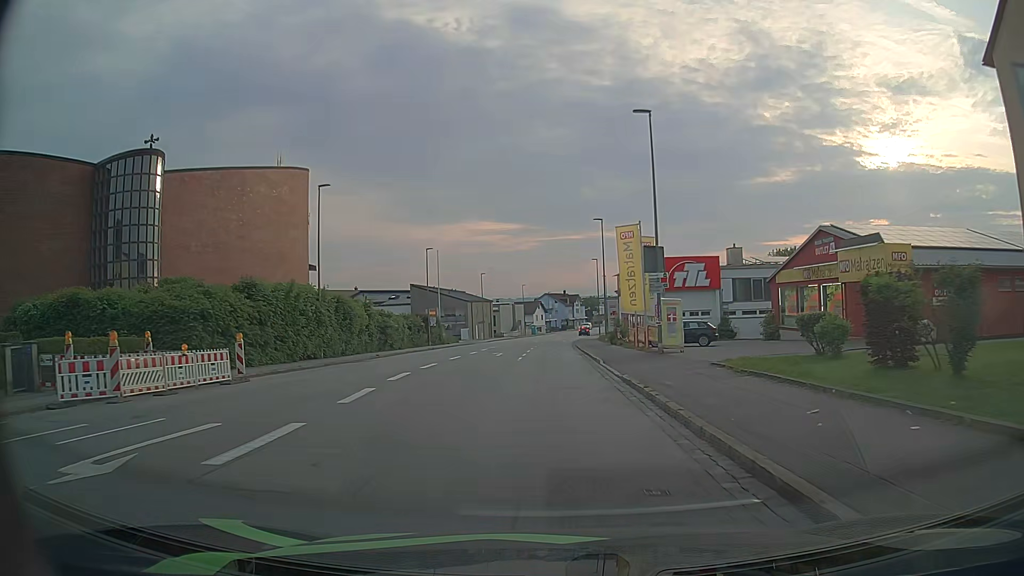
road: tertiary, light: Day
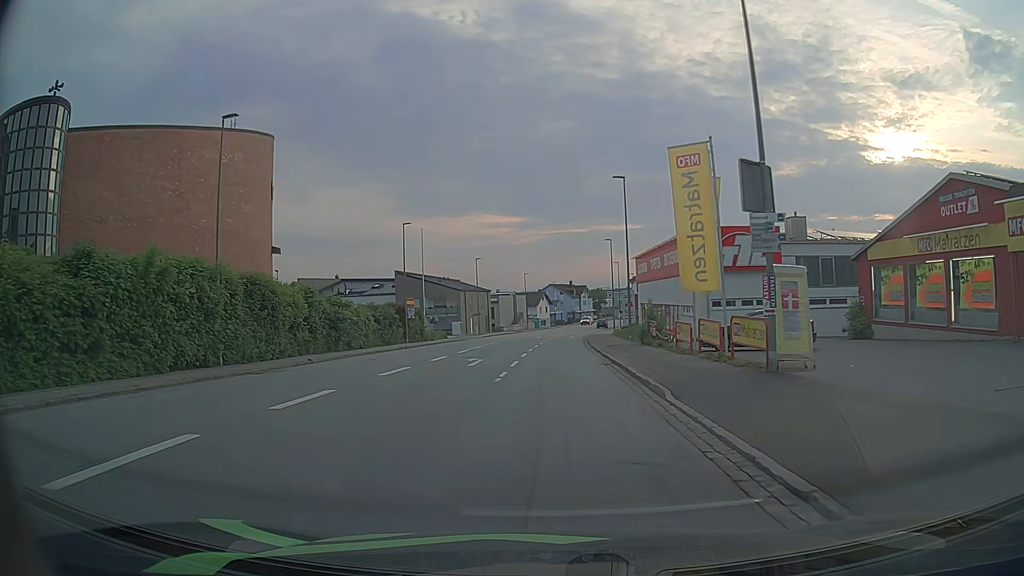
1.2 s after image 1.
(+0.1, +13.7) m; 0°
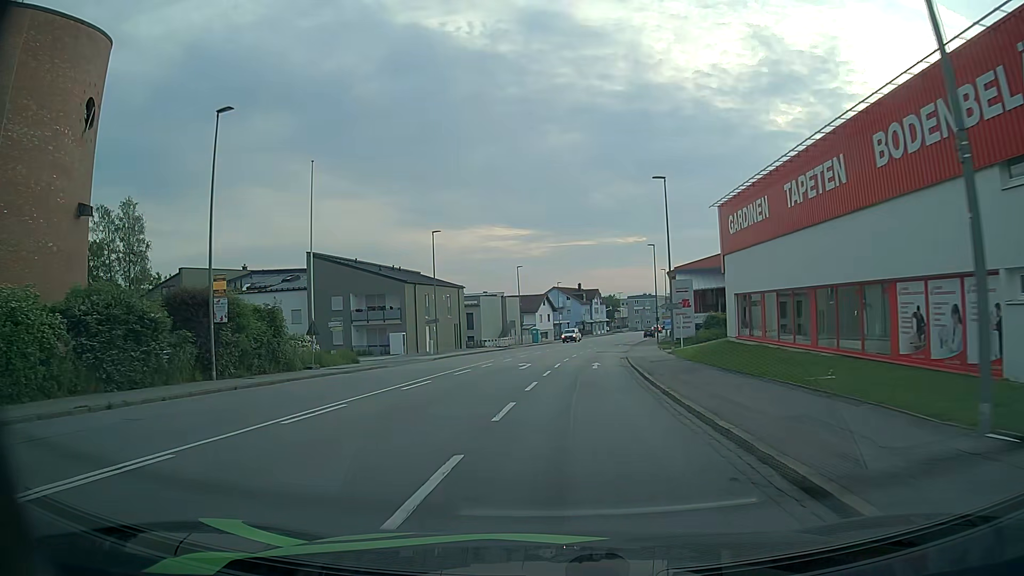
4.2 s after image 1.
(+0.3, +35.3) m; 0°
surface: asphalt
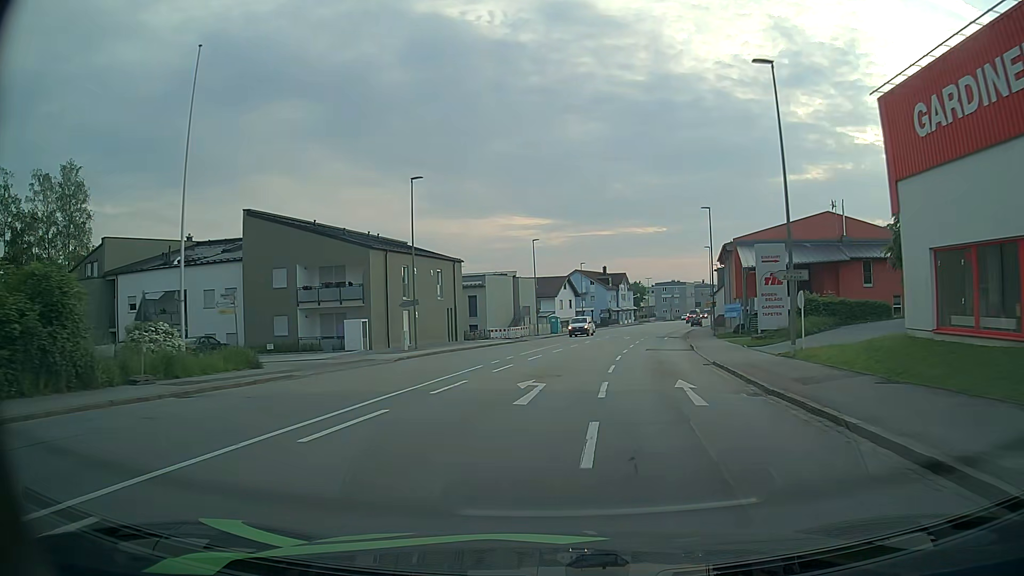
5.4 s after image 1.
(-0.3, +16.8) m; -2°
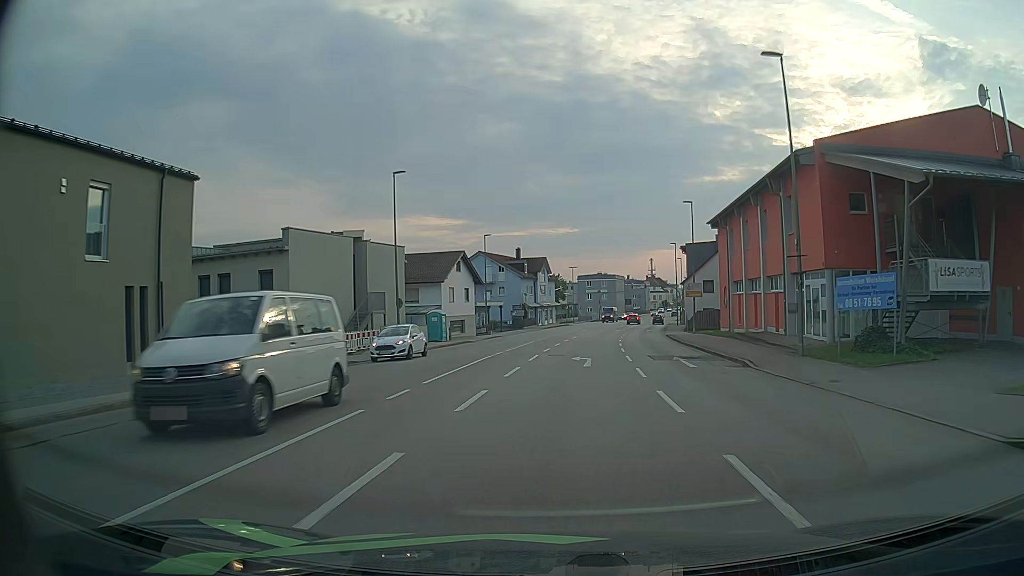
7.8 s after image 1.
(+1.8, +32.9) m; +7°
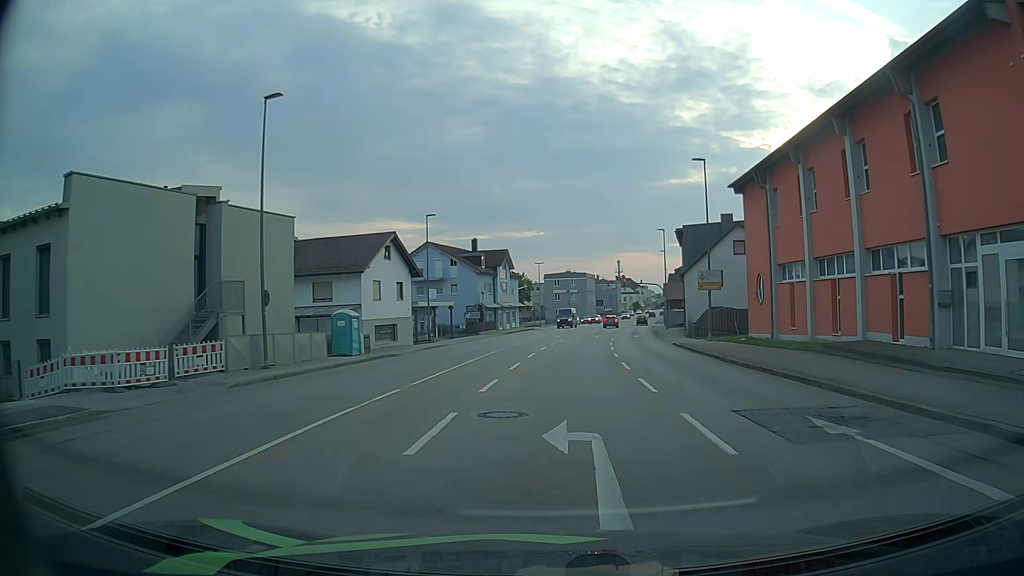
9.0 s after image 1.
(+0.4, +15.0) m; +3°
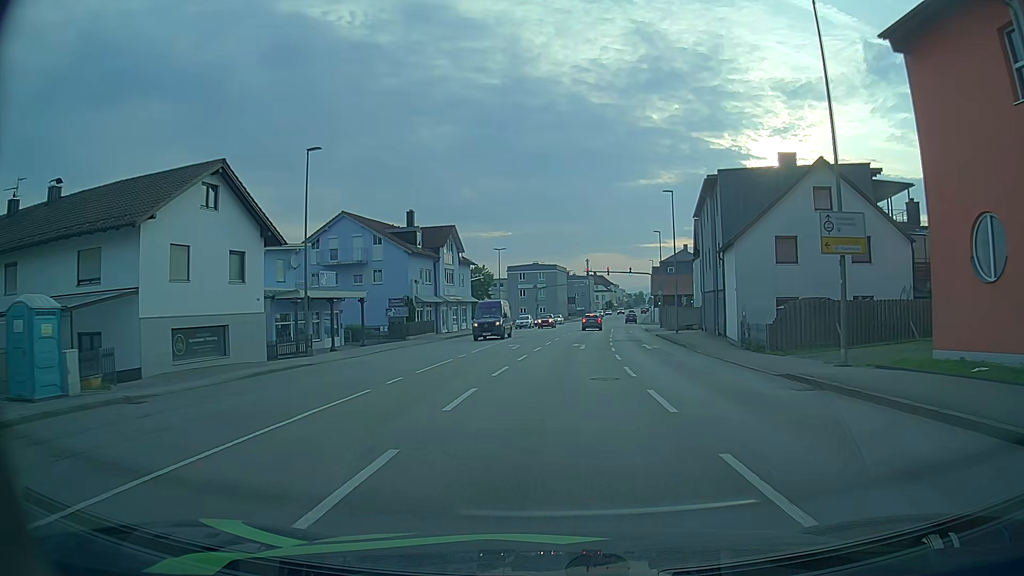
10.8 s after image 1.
(+0.6, +21.1) m; +3°
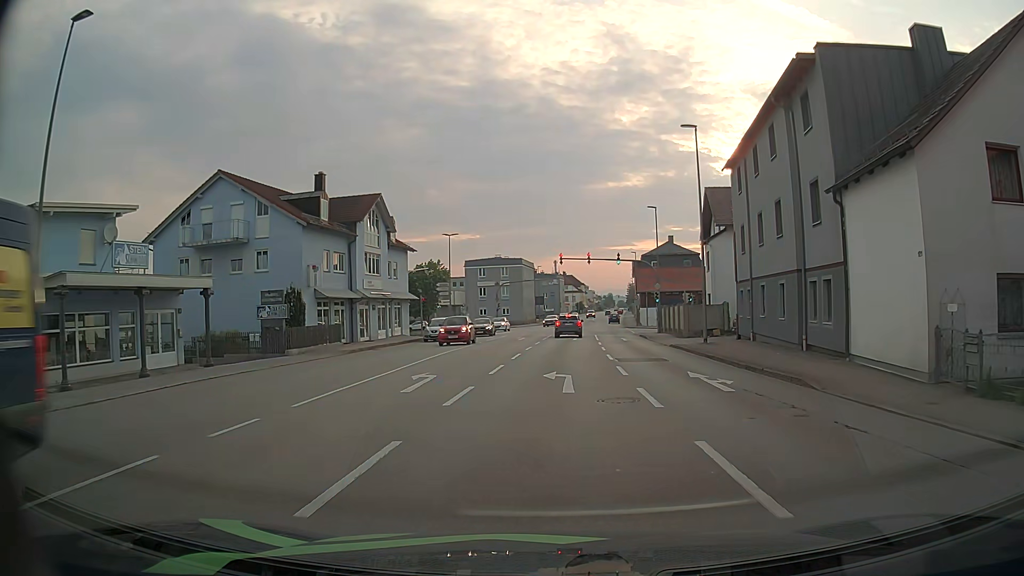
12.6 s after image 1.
(+0.4, +17.3) m; +2°
(0, +10) (0, +20) (+1, +30) (+2, +40) (+2, +50) (+3, +60) (+1, +70) (-6, +76) (-16, +78) (-26, +78) m
